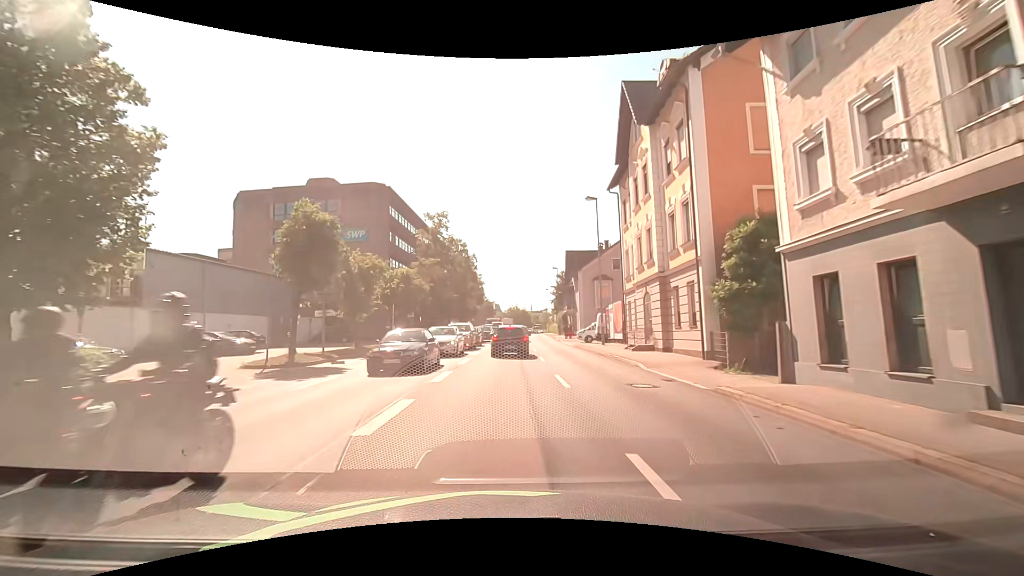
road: primary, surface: asphalt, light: Day
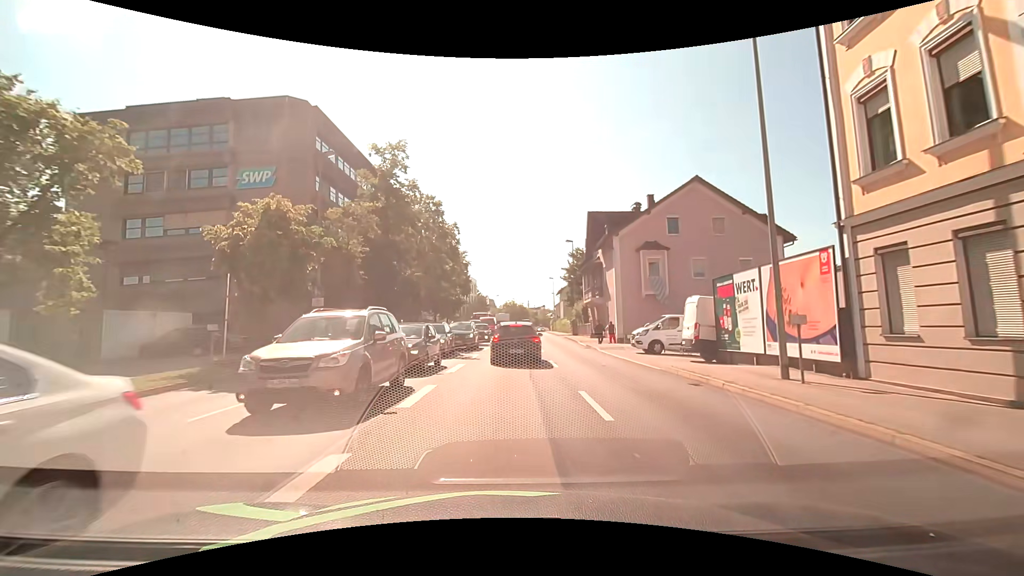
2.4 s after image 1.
(+0.2, +21.7) m; 0°
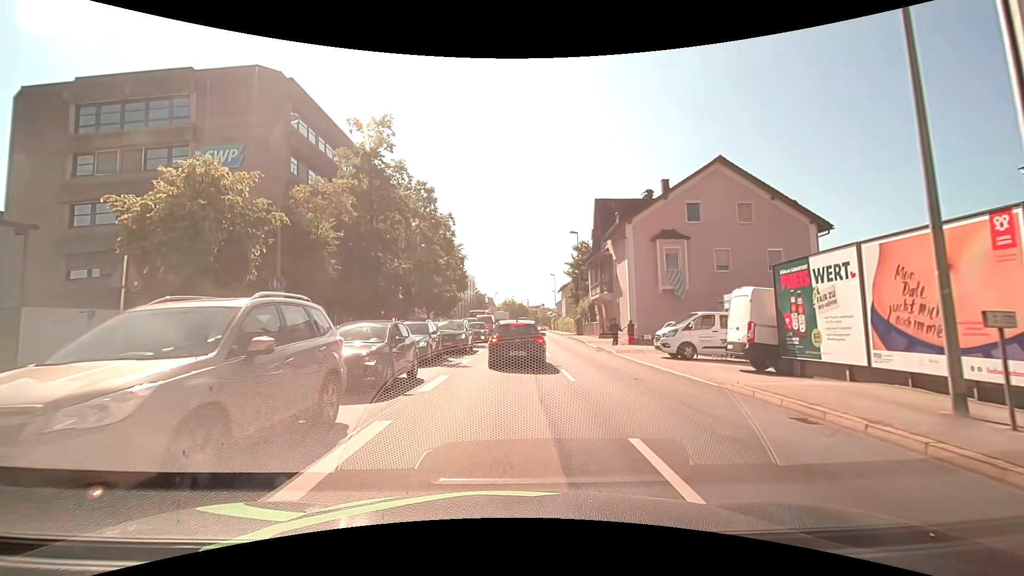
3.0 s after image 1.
(+0.1, +4.1) m; +1°
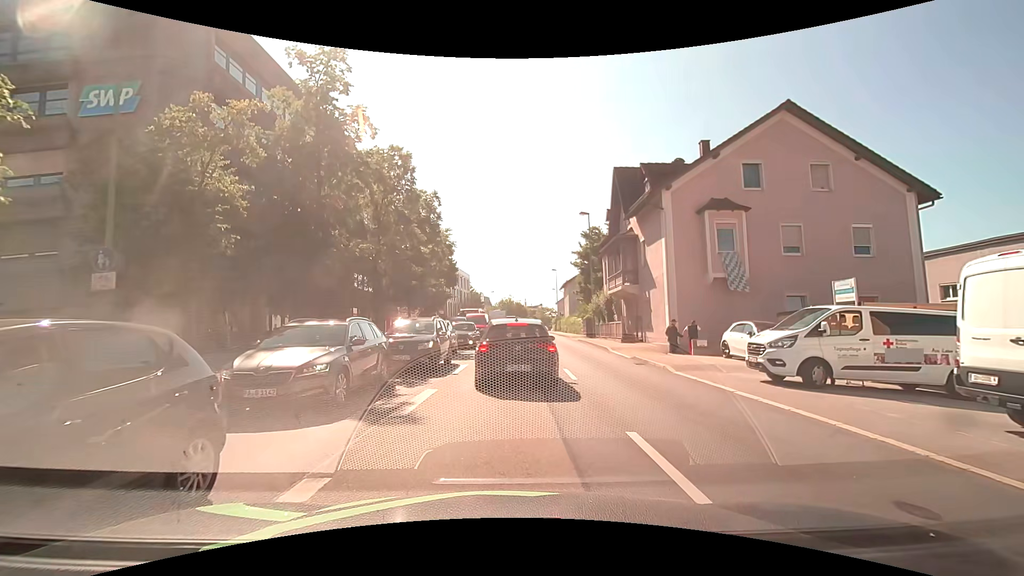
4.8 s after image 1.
(-0.1, +8.1) m; -1°
